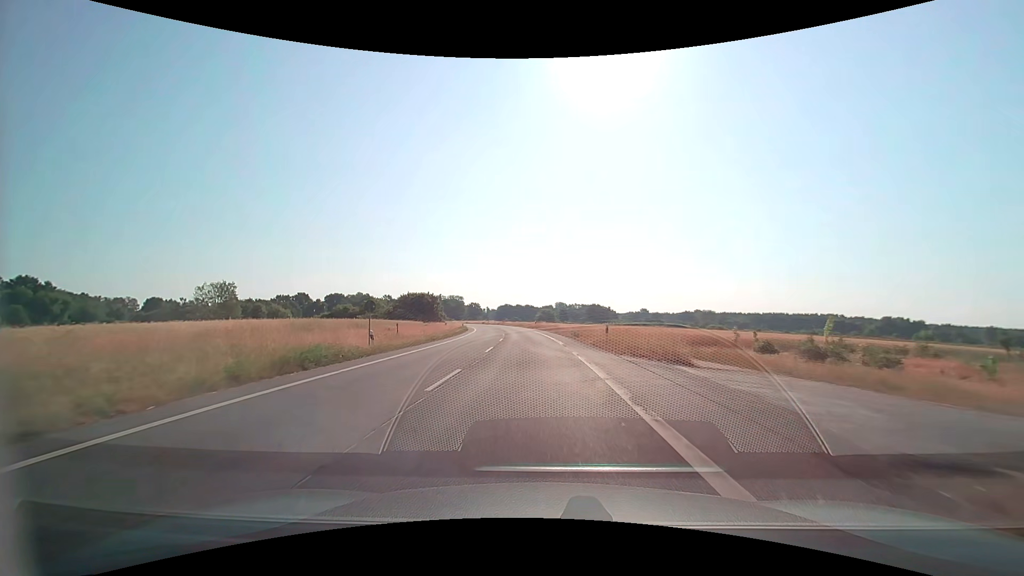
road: secondary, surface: asphalt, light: Day
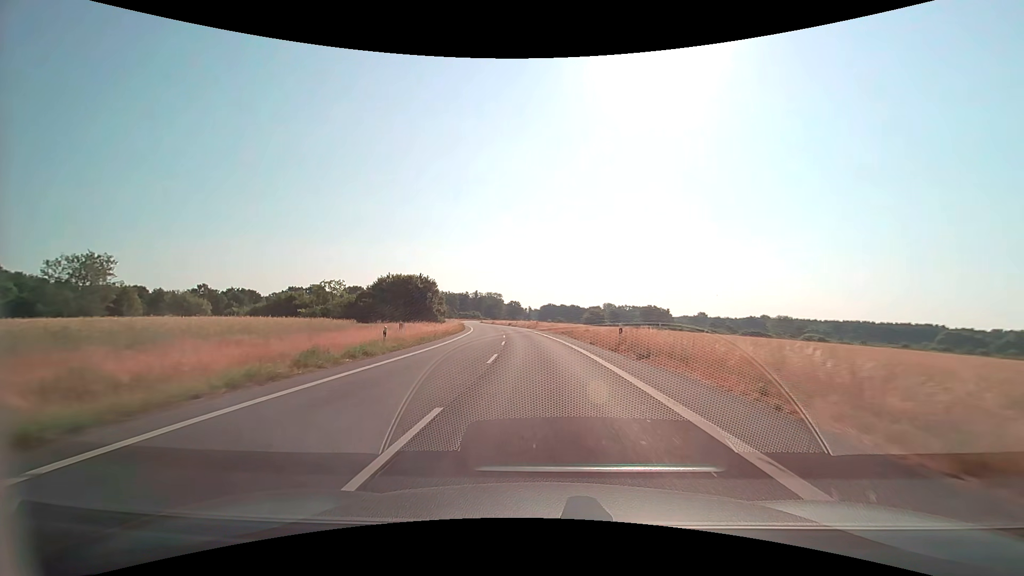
(-2.5, +53.0) m; -5°
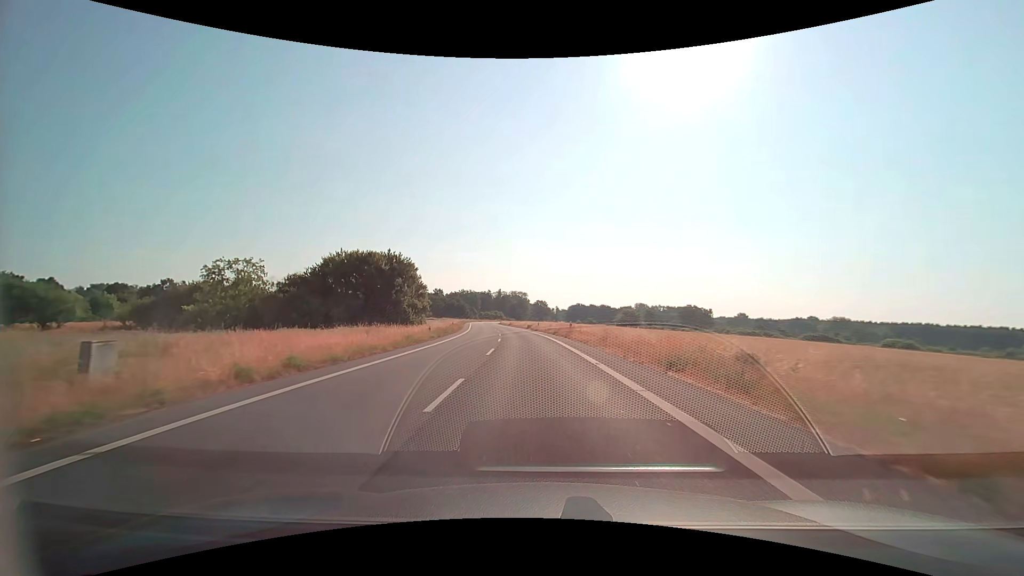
(-0.8, +31.8) m; -3°
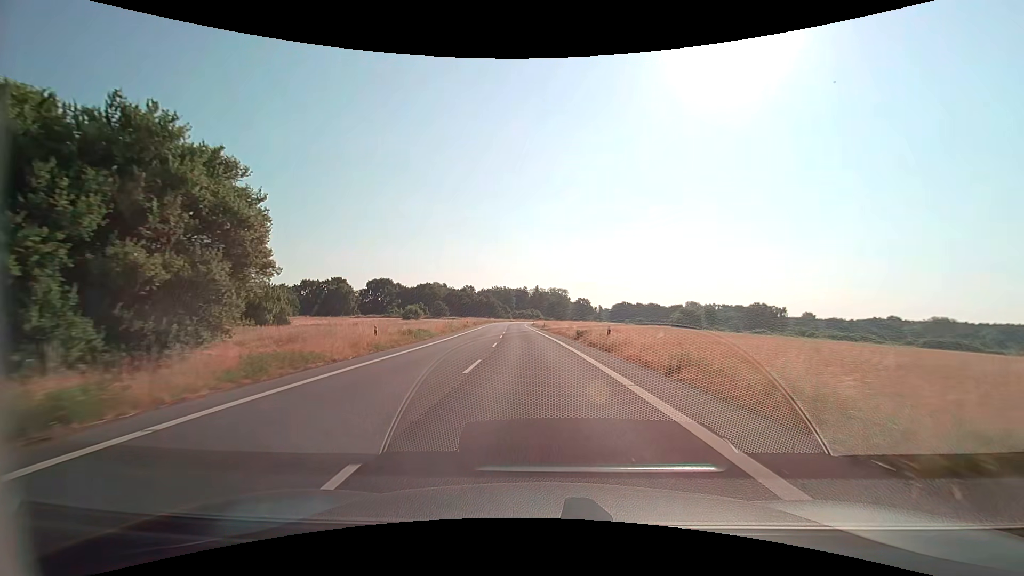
(-1.7, +42.3) m; -5°
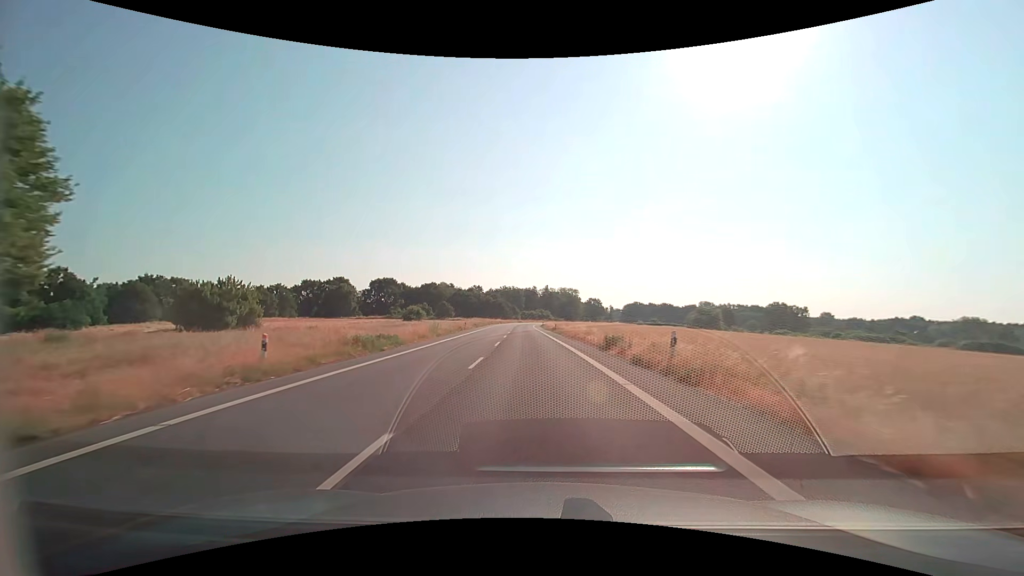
(-0.1, +10.6) m; -1°
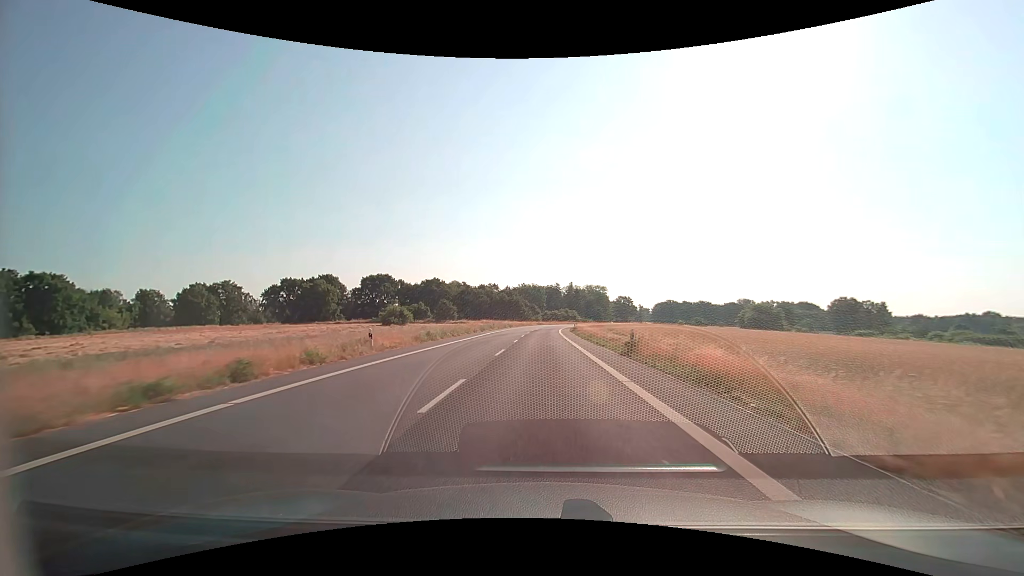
(-1.2, +42.3) m; -3°
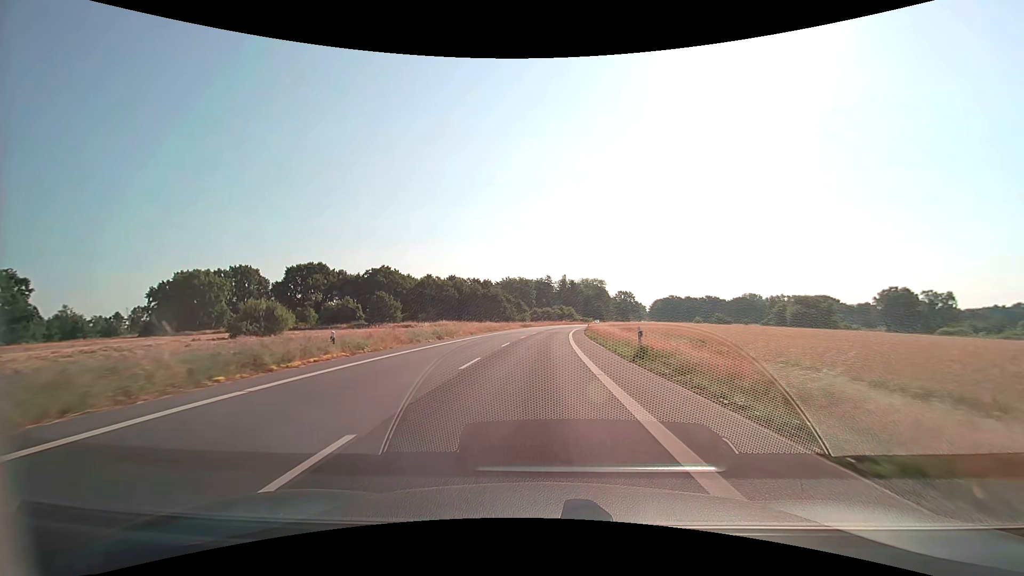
(+0.4, +52.9) m; +1°
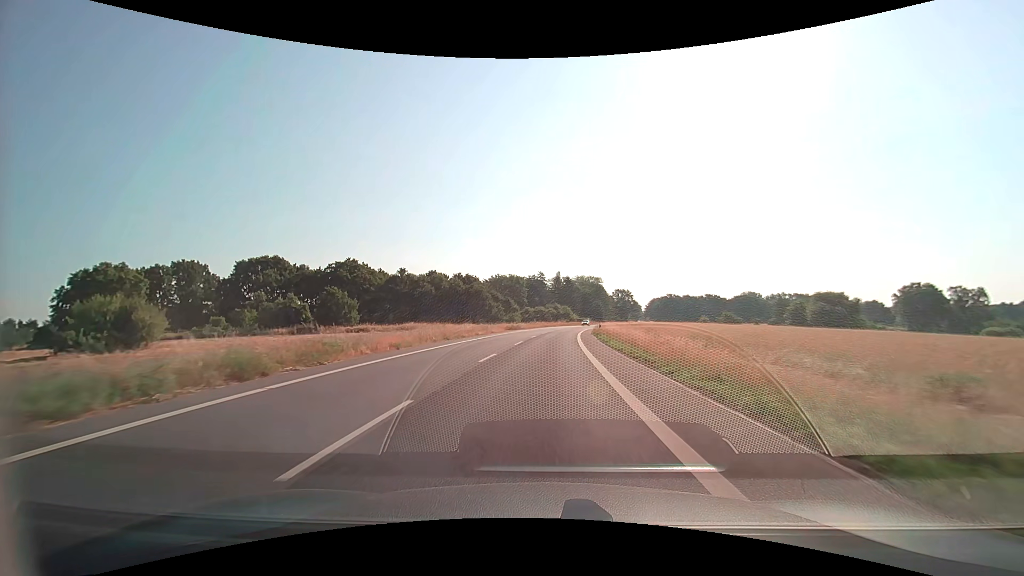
(+0.1, +21.1) m; +1°
(0, +10) (0, +20) (+1, +30) (+1, +40) (+2, +50) (+3, +60) (+4, +70) (+5, +80) (+6, +90) (+8, +100) m
